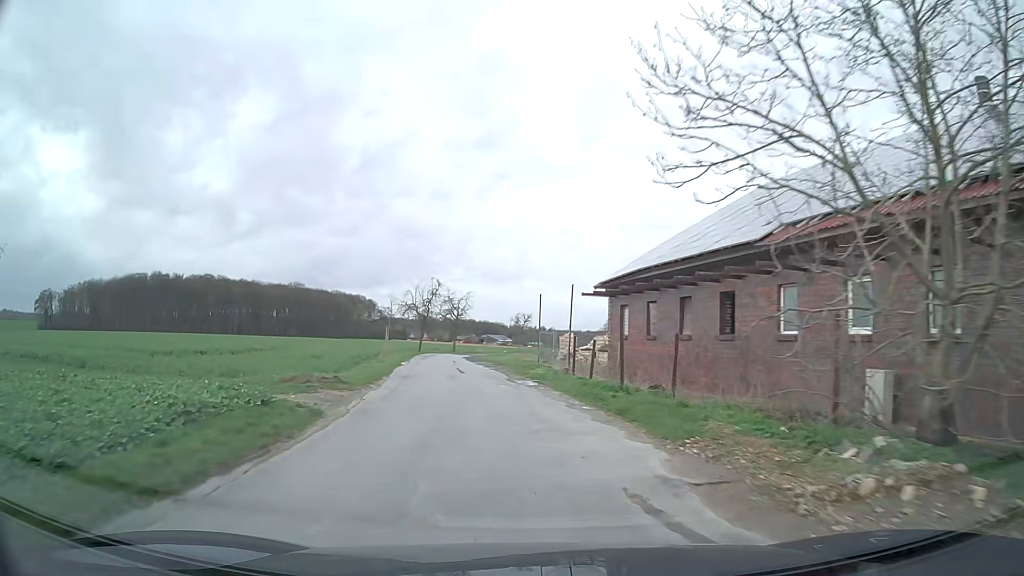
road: unclassified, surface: asphalt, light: Day
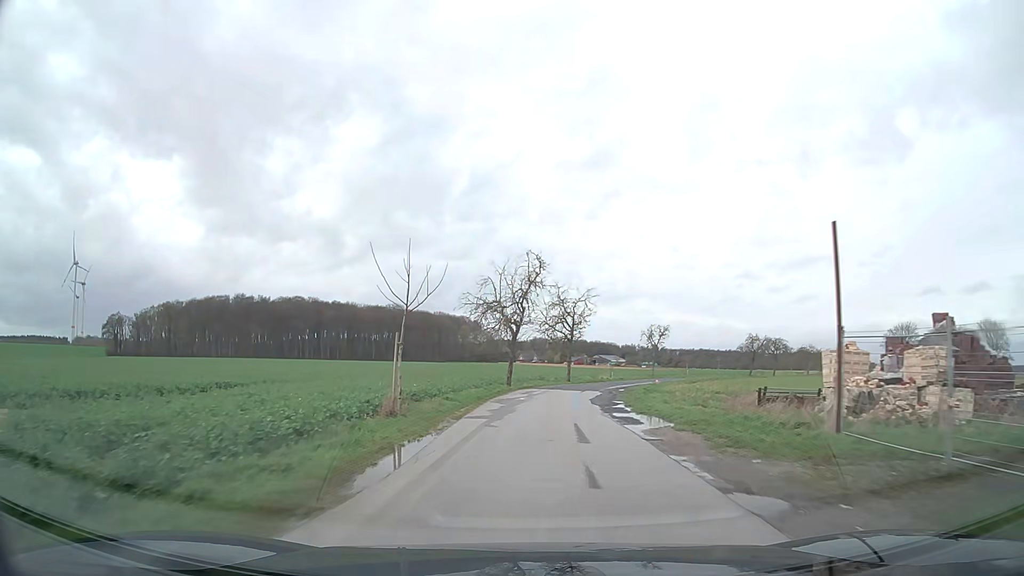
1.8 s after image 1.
(-2.9, +25.8) m; -9°
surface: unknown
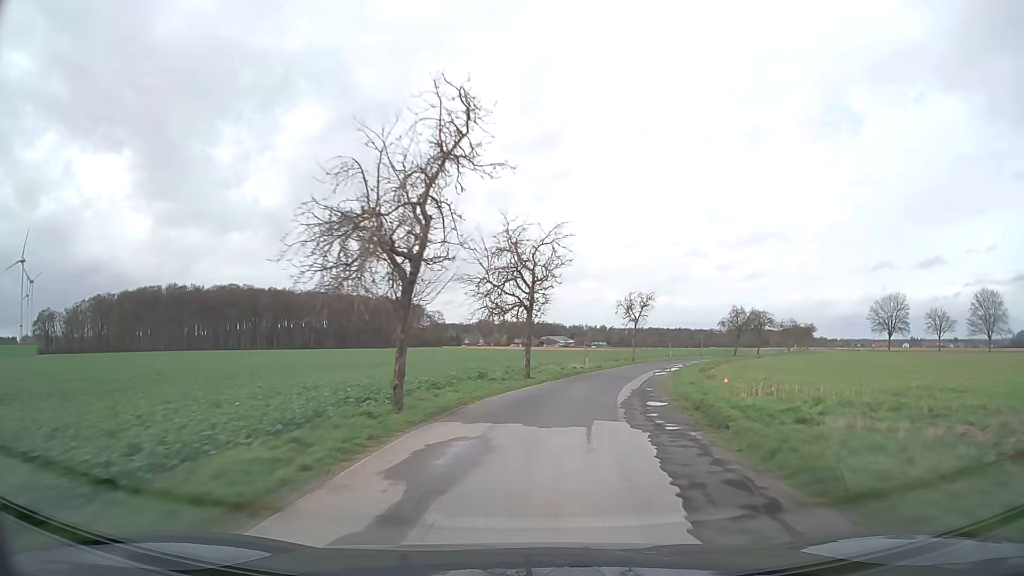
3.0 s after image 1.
(+0.4, +19.5) m; +4°
